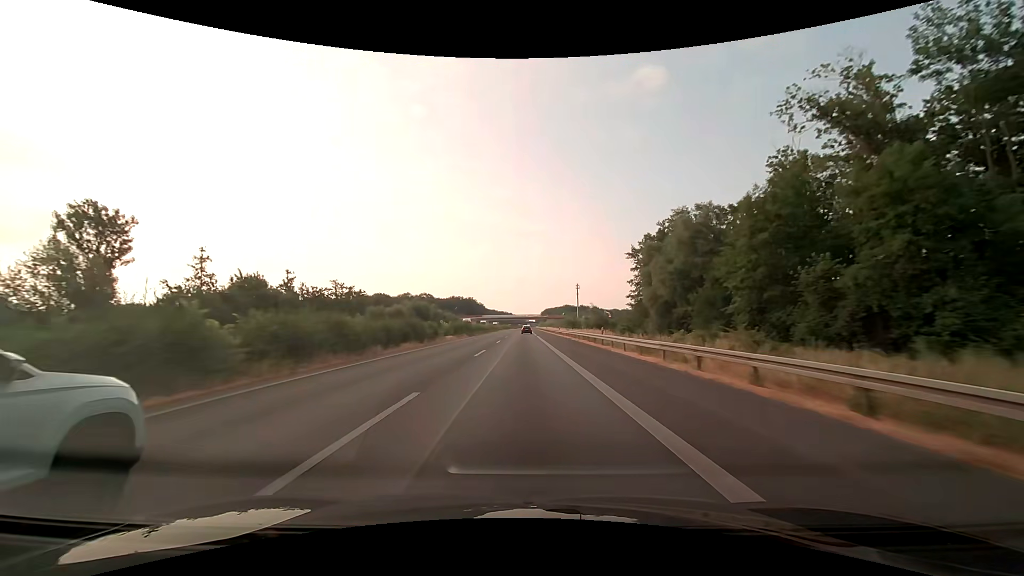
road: motorway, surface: asphalt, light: Day
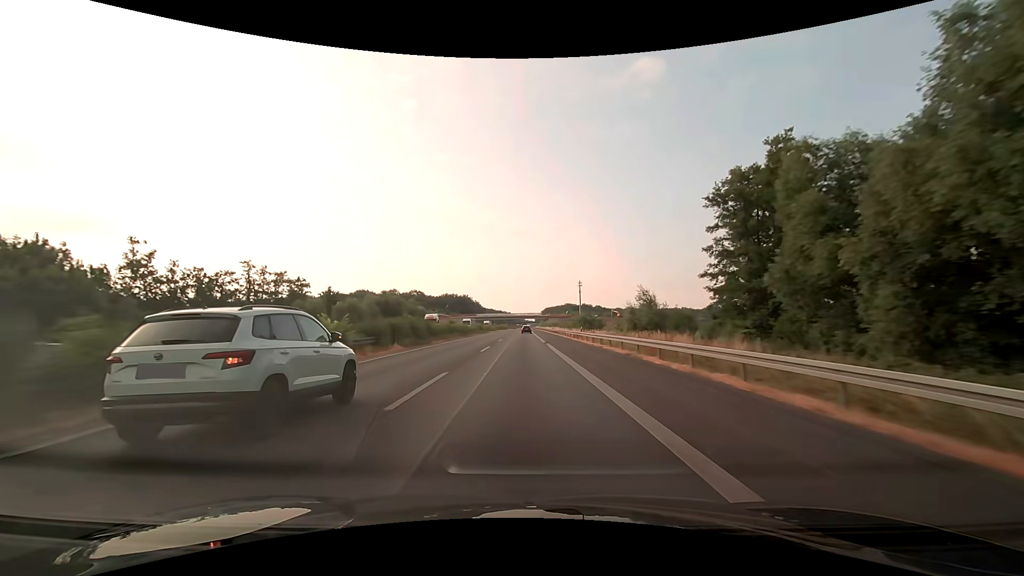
(+0.1, +31.6) m; 0°
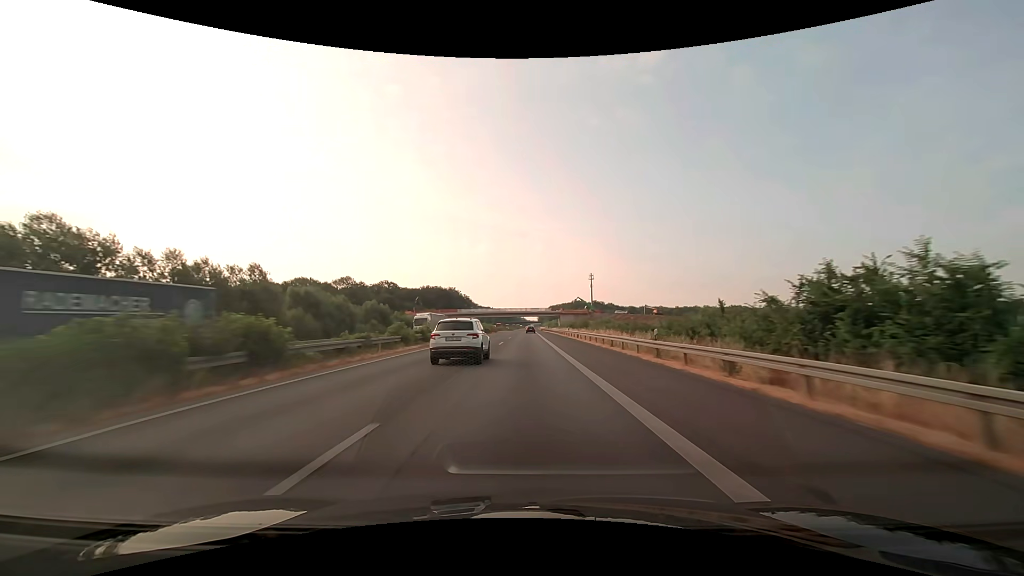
(0.0, +79.0) m; 0°
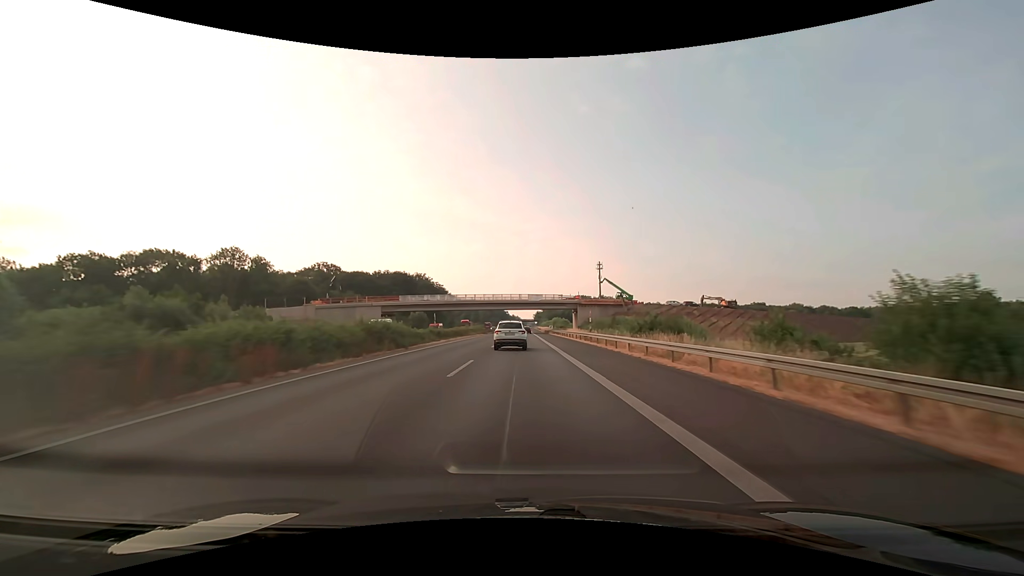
(+0.5, +79.0) m; +1°
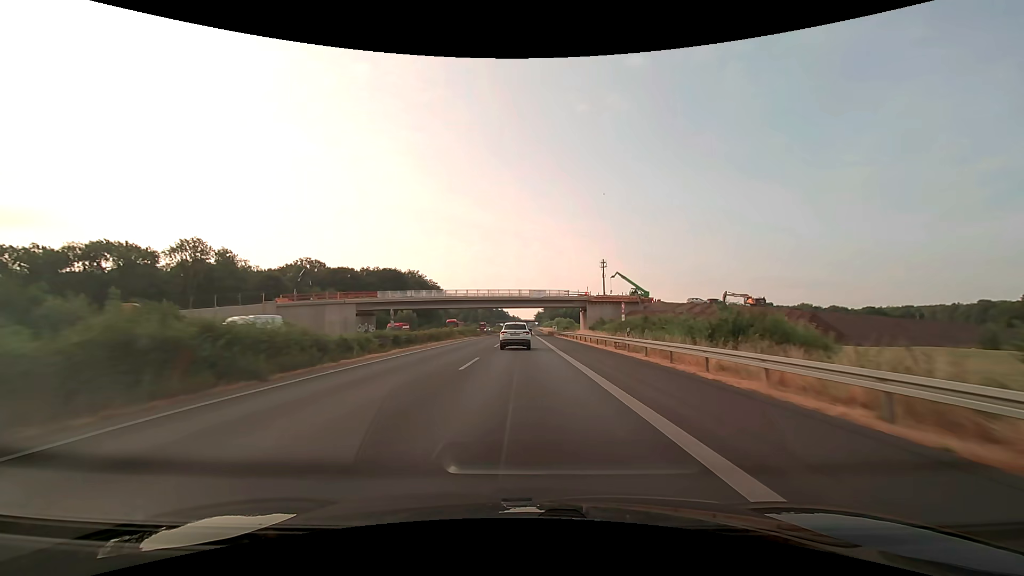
(0.0, +15.8) m; 0°
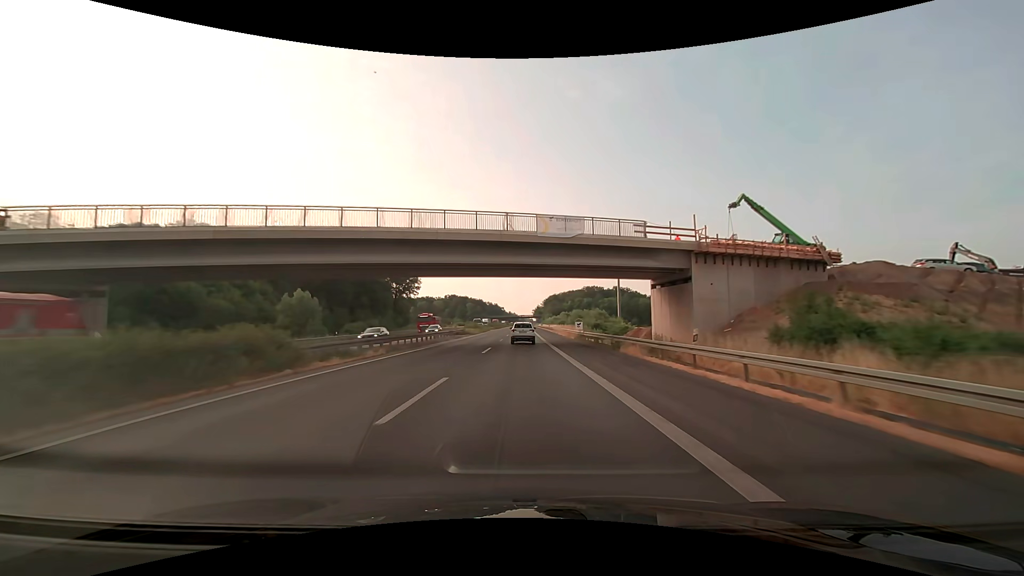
(0.0, +63.2) m; 0°
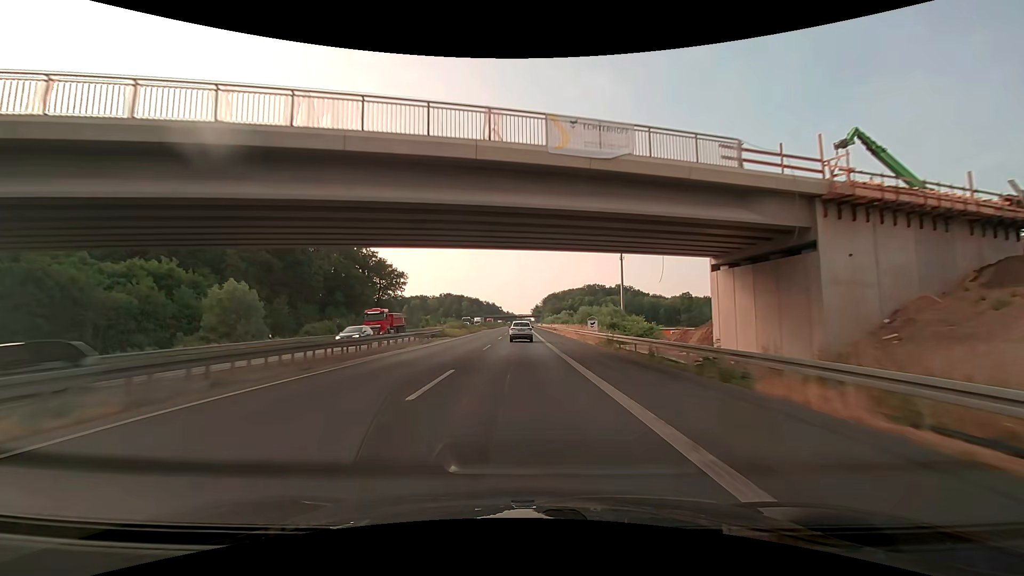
(0.0, +15.8) m; 0°
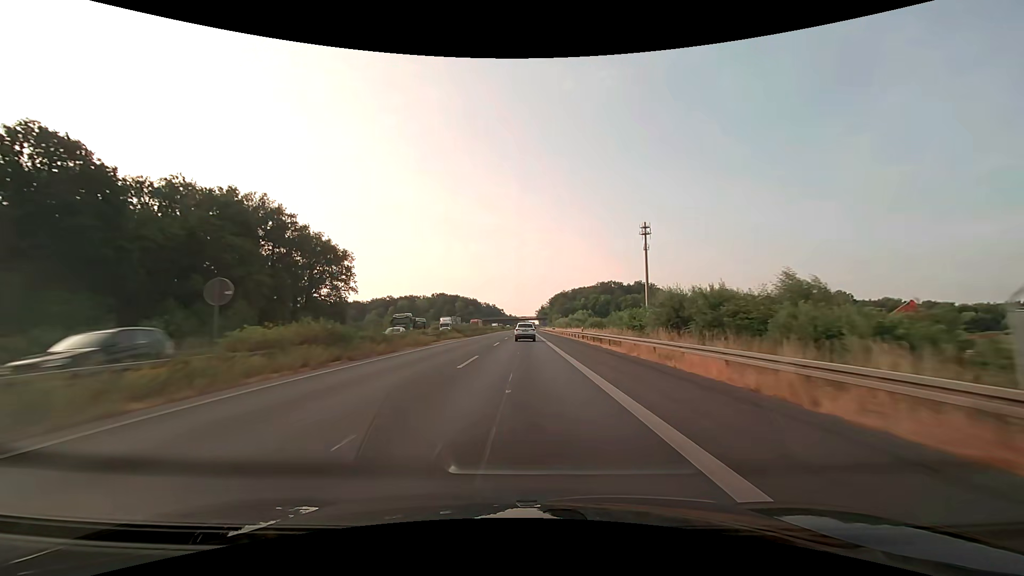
(-0.1, +47.5) m; 0°
(0, +10) (0, +20) (0, +30) (0, +40) (0, +50) (0, +60) (0, +70) (0, +80) (0, +90) (0, +100) m
